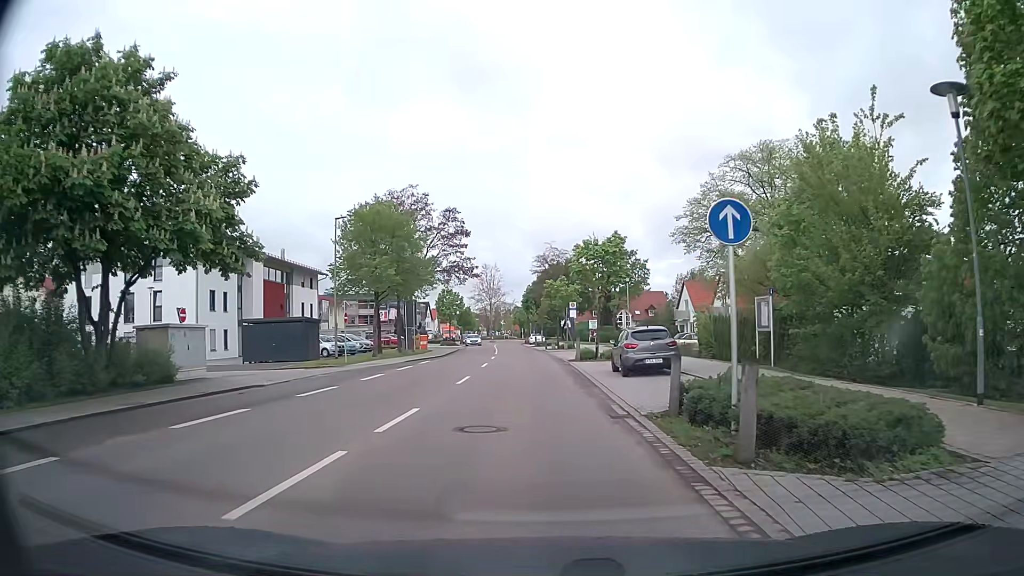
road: tertiary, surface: asphalt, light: Day
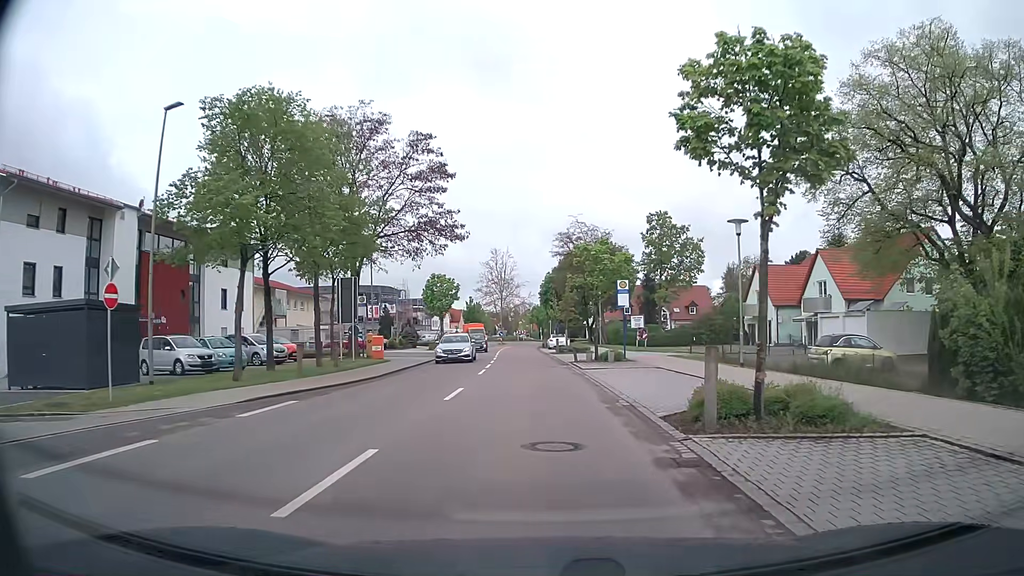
(-0.4, +22.5) m; -2°
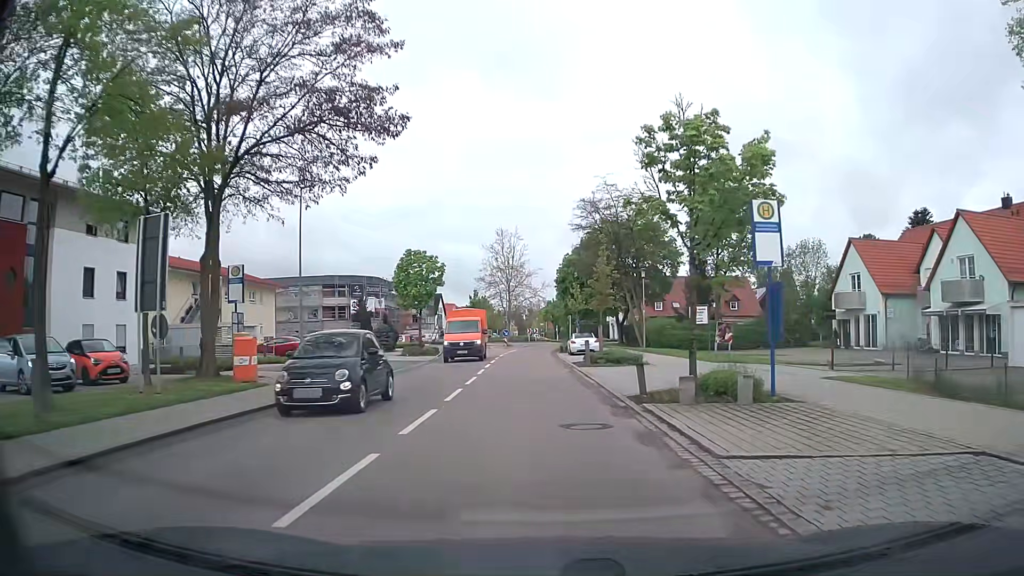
(0.0, +18.5) m; -1°
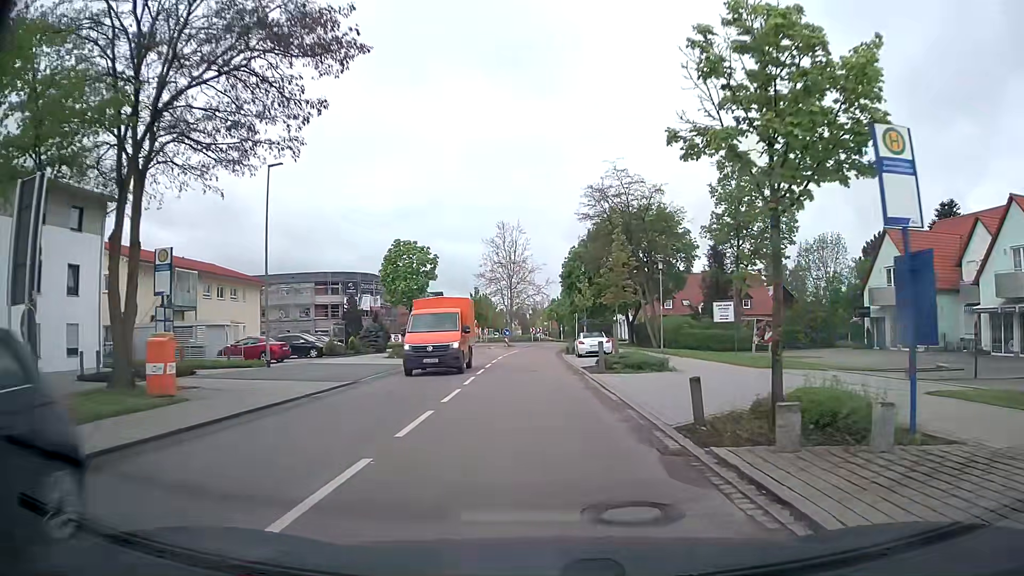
(0.0, +4.9) m; 0°
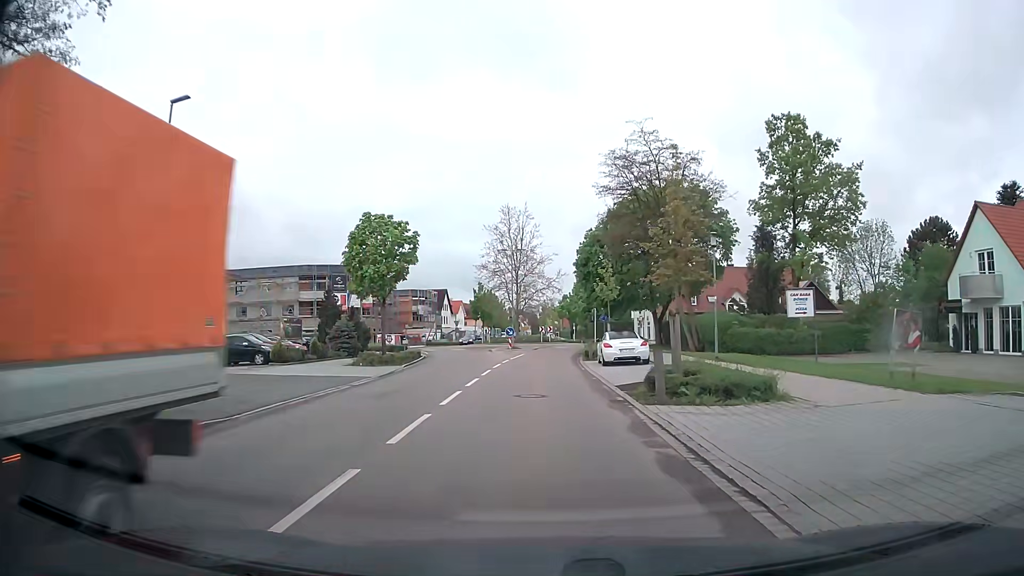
(-0.1, +9.6) m; -1°
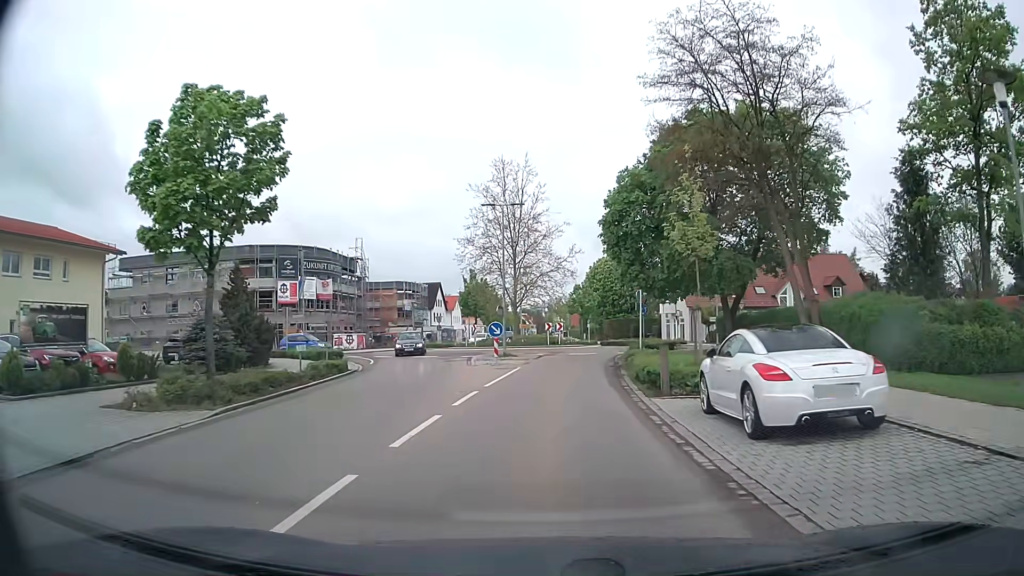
(-0.2, +18.4) m; 0°
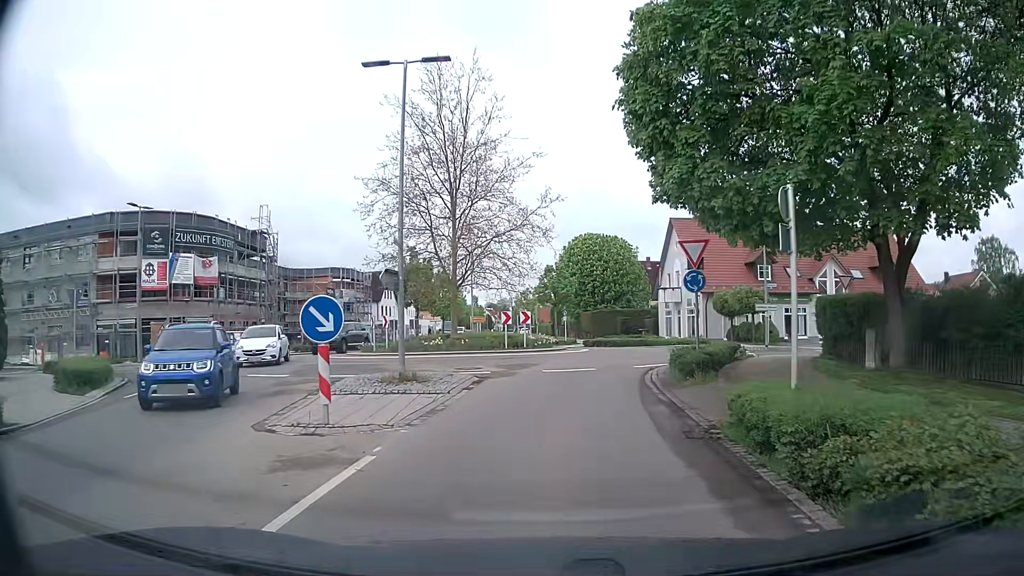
(+0.3, +18.2) m; +3°
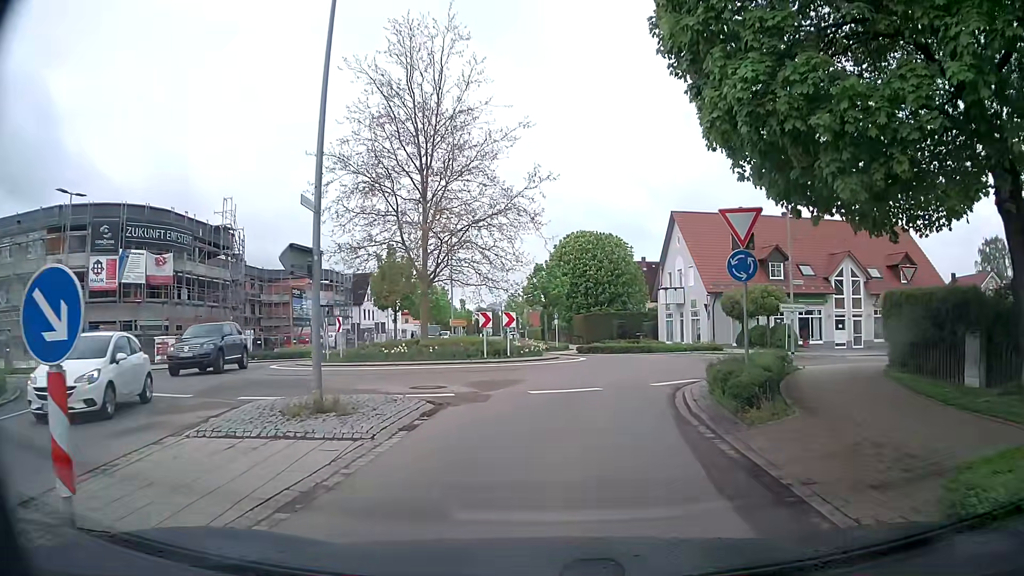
(0.0, +5.1) m; -1°
(0, +10) (+3, +20) (+3, +30) (+2, +39) (-1, +49) (-2, +59) (-3, +69) (-4, +79) (-5, +89) (-5, +99) m
